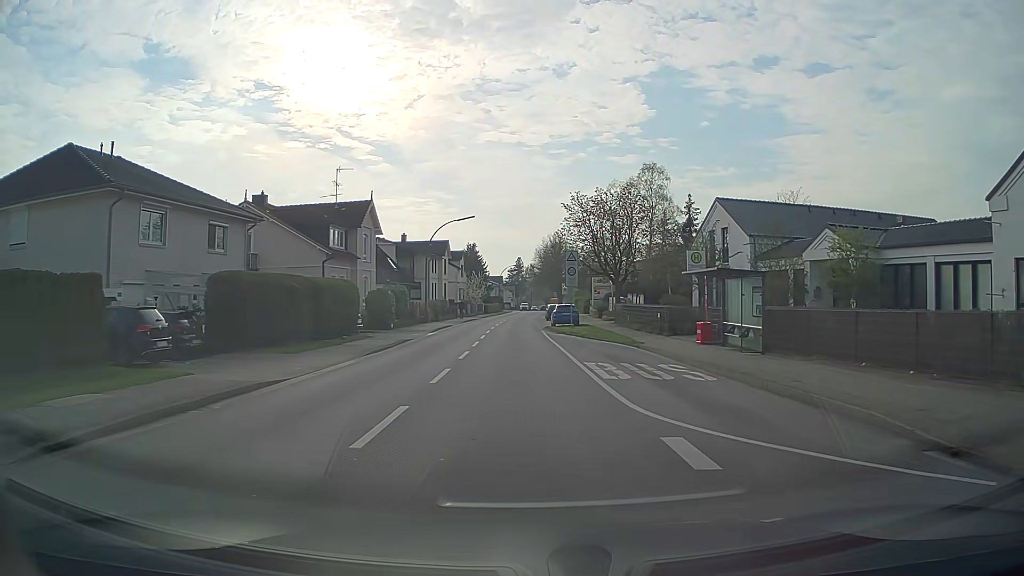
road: secondary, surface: asphalt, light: Day
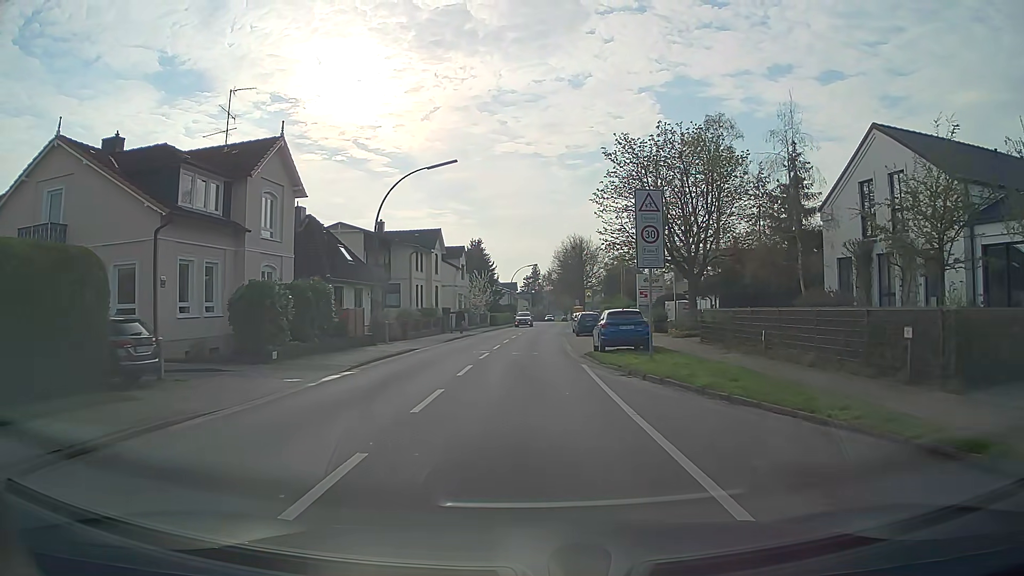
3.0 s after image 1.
(-0.3, +21.0) m; -1°
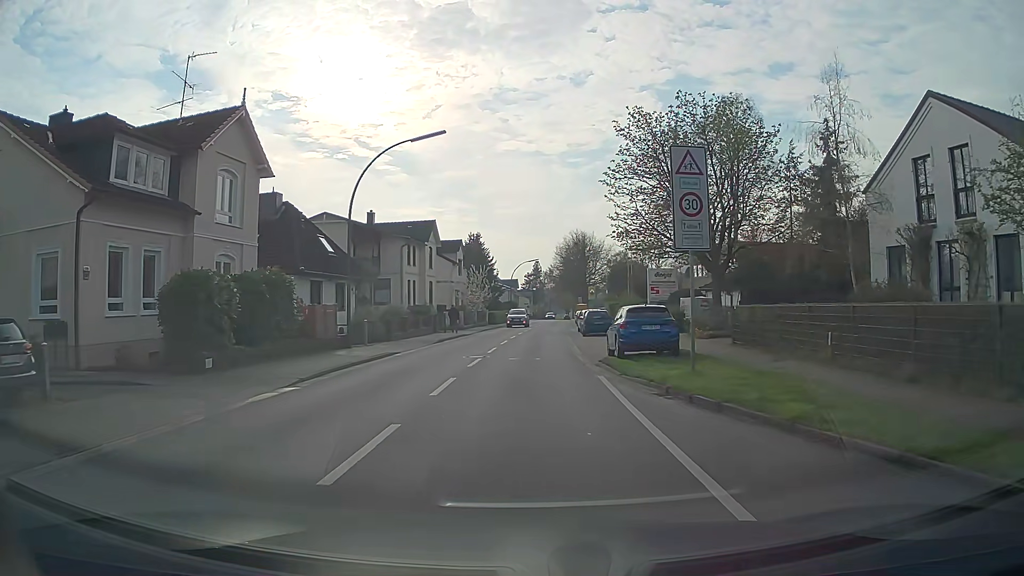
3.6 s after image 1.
(0.0, +4.4) m; 0°
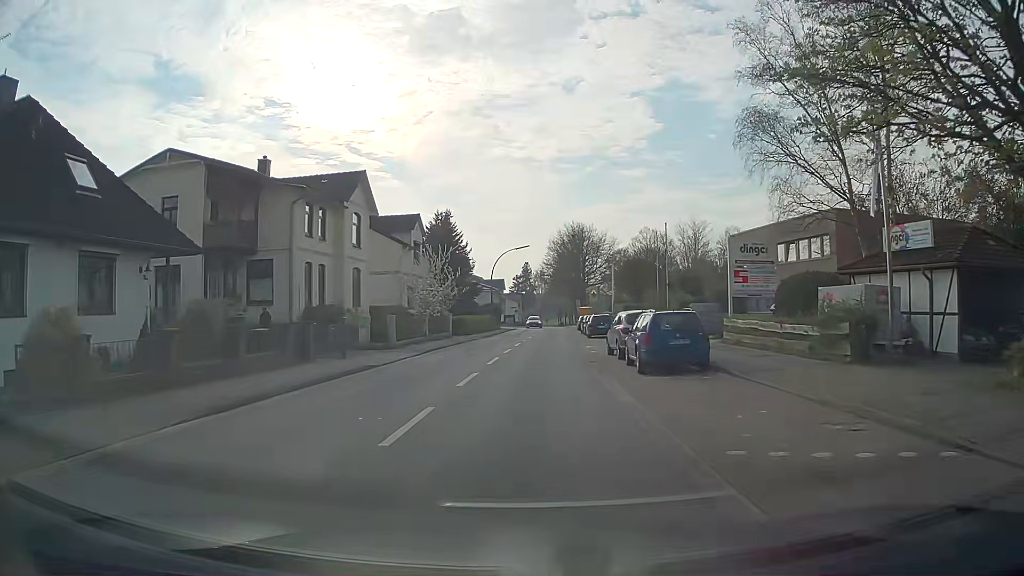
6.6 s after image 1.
(0.0, +22.3) m; +1°
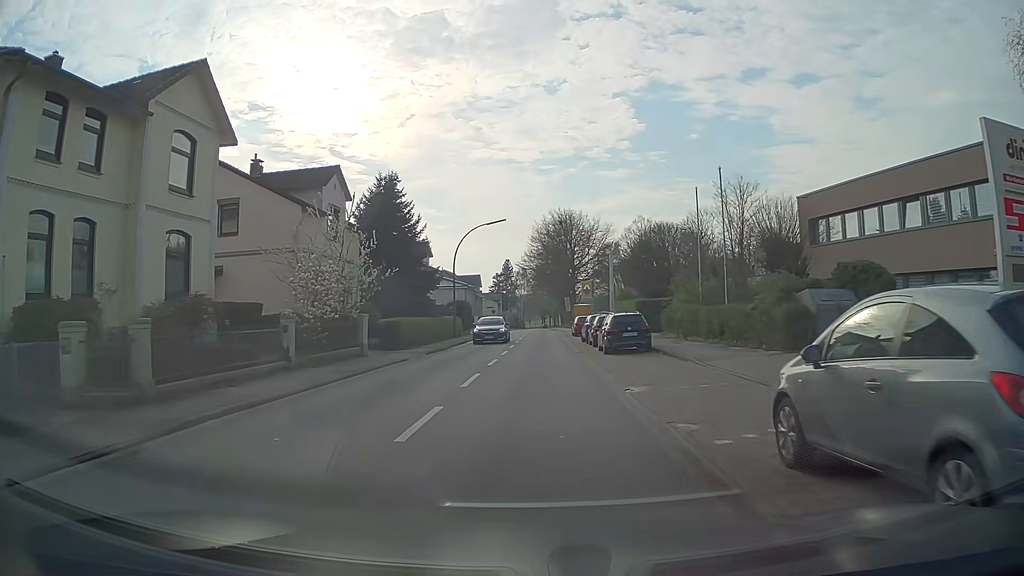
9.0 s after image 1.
(+0.3, +17.8) m; +1°
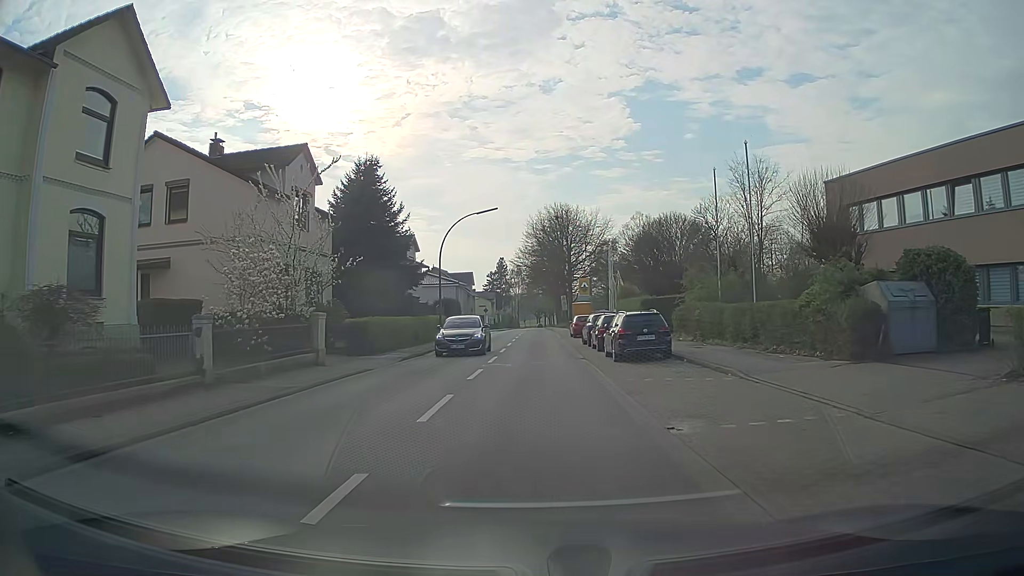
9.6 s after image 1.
(+0.1, +4.5) m; +2°
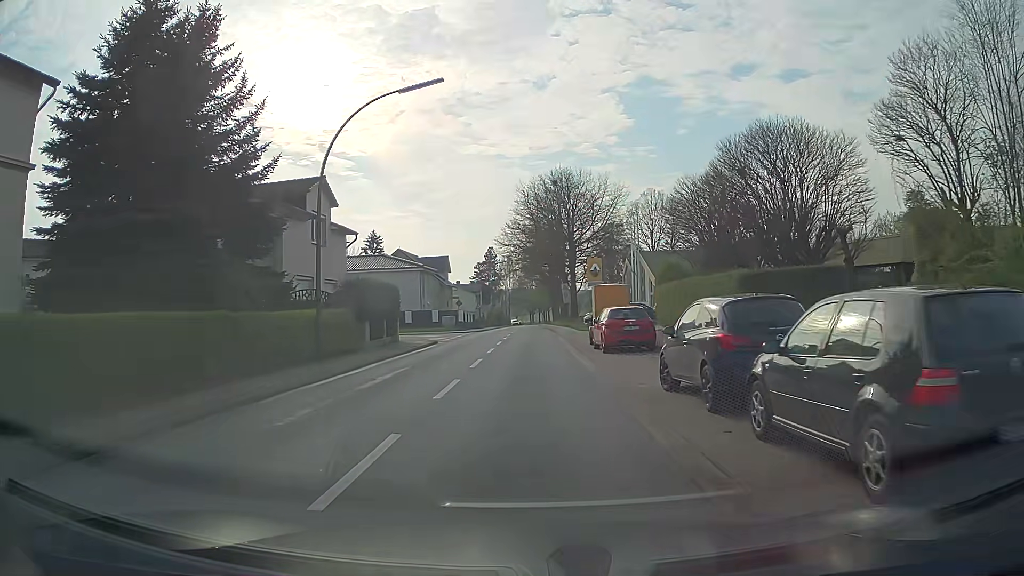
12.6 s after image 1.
(-0.2, +22.4) m; 0°
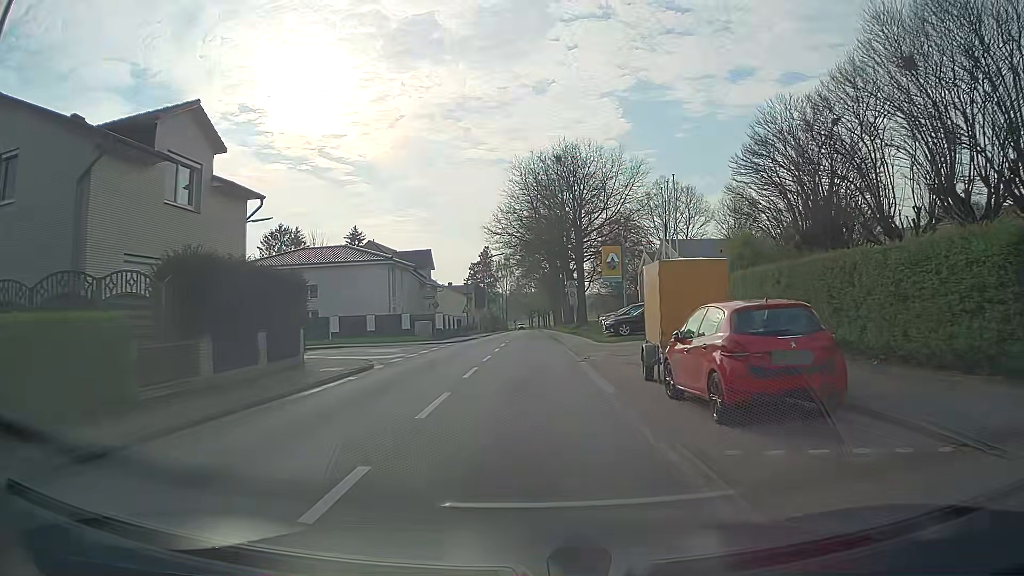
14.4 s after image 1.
(-0.1, +13.5) m; 0°
(0, +10) (0, +20) (0, +30) (0, +40) (0, +50) (0, +60) (0, +70) (0, +80) (0, +90) (0, +100) m
